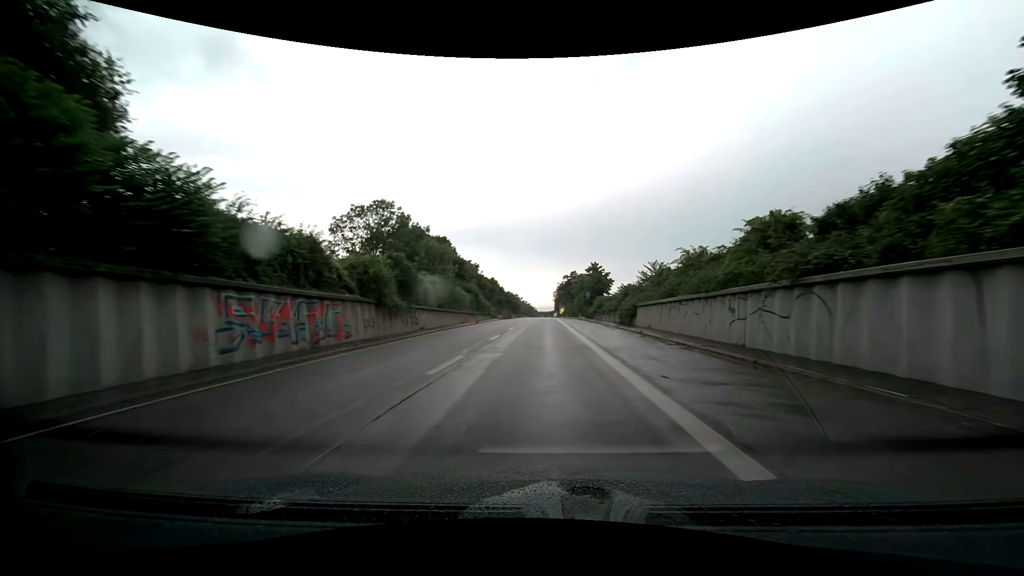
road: trunk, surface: asphalt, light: Day
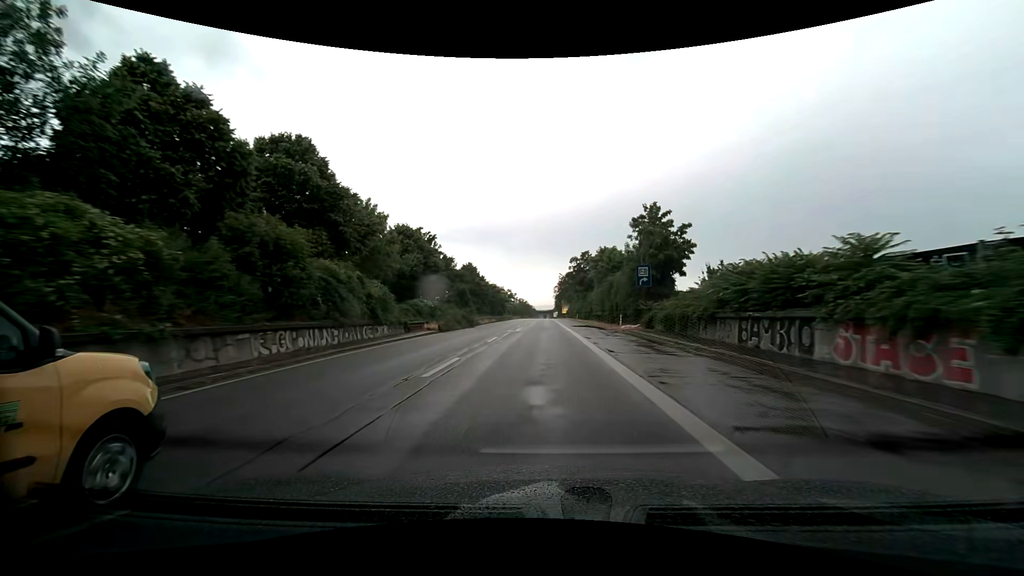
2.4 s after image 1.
(+0.1, +46.4) m; 0°
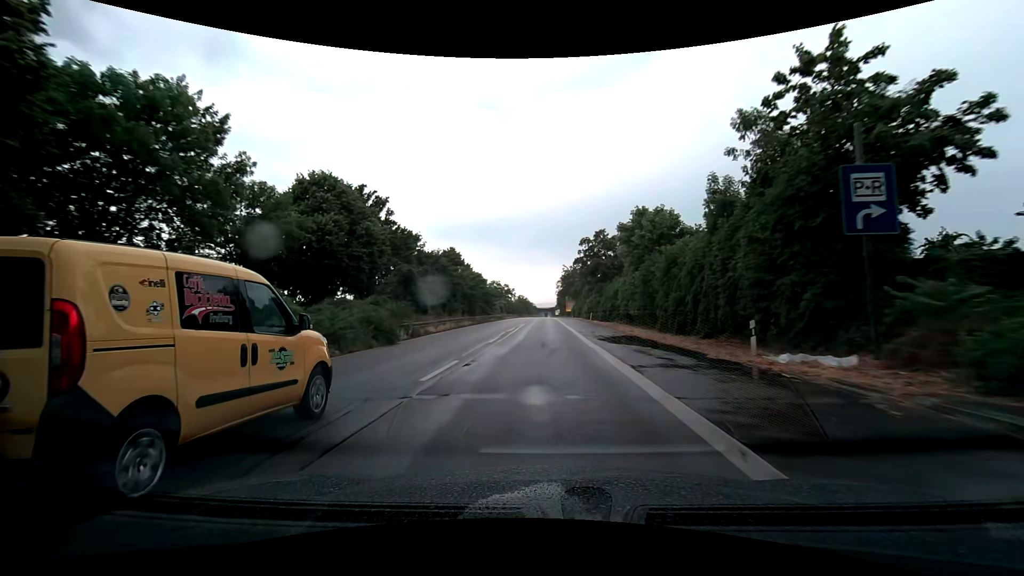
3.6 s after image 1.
(+0.1, +23.5) m; 0°
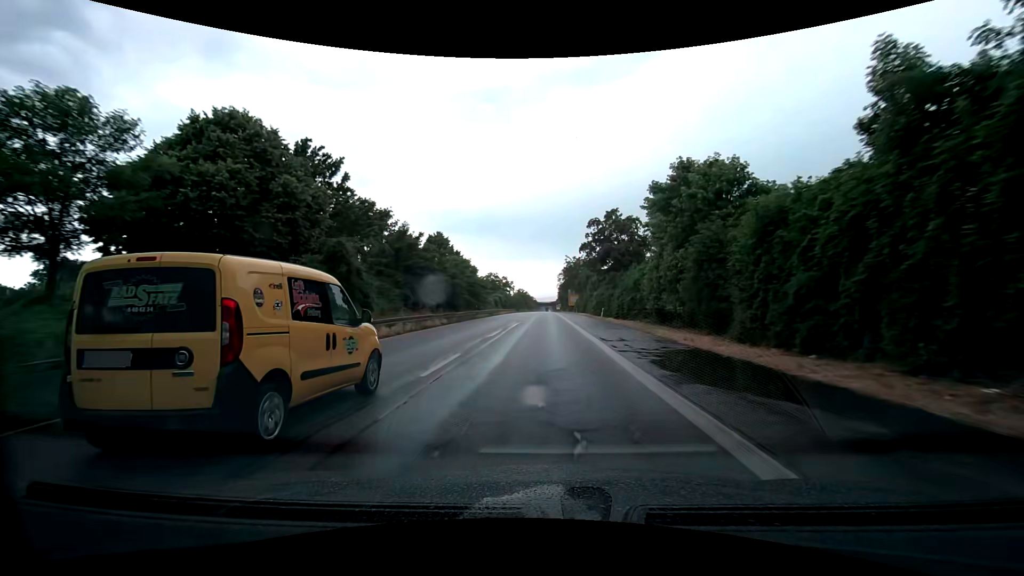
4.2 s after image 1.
(0.0, +11.8) m; 0°
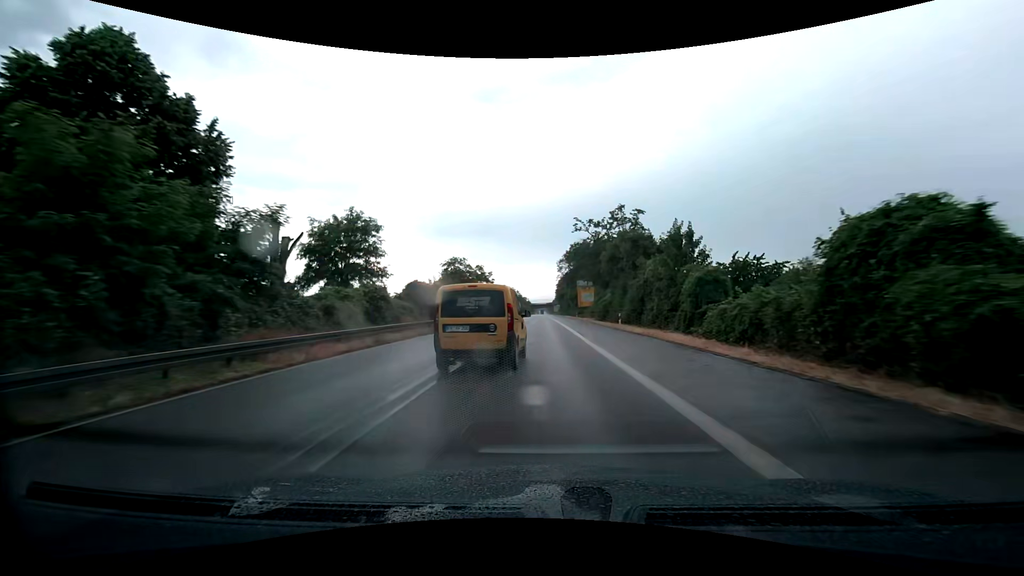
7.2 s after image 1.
(+0.2, +59.3) m; +1°
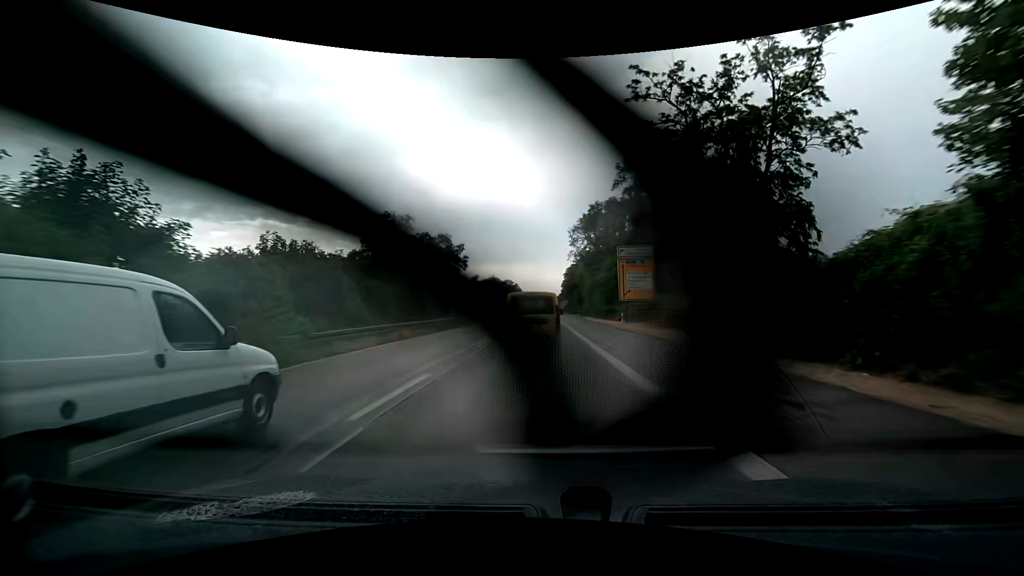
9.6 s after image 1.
(0.0, +47.3) m; 0°
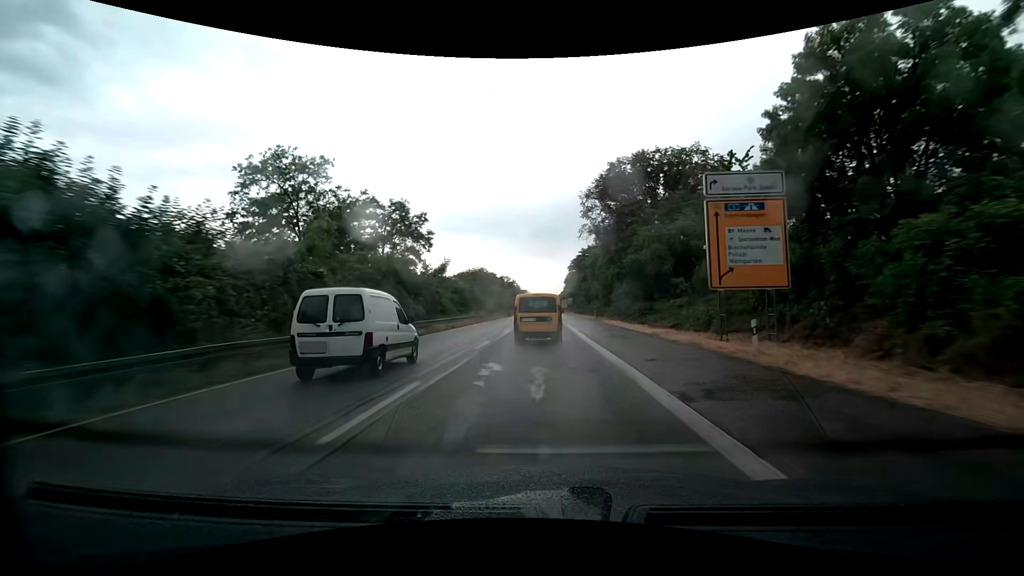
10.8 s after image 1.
(0.0, +24.0) m; 0°
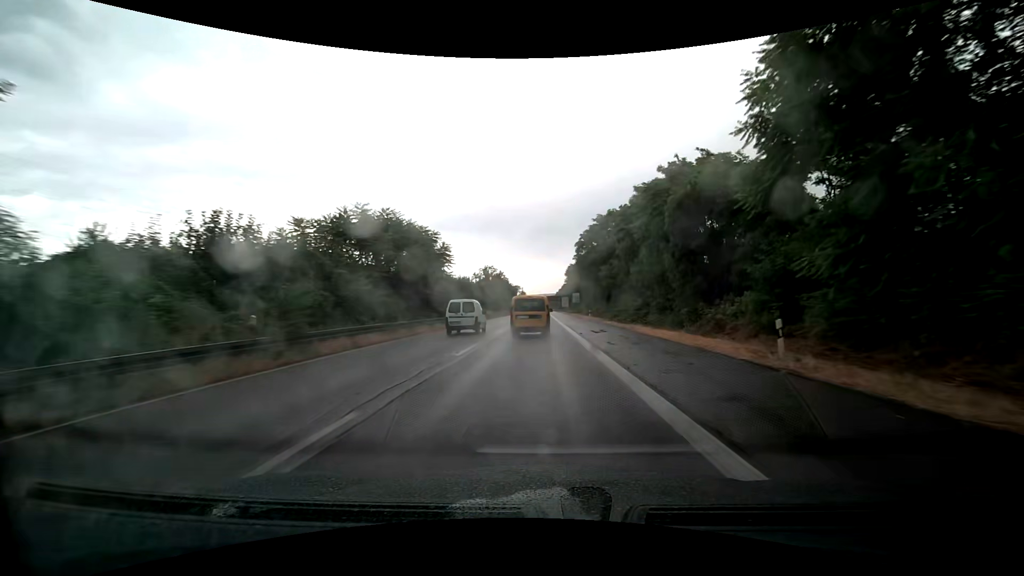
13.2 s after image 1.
(0.0, +48.5) m; 0°
(0, +10) (0, +20) (0, +30) (0, +40) (0, +50) (0, +60) (0, +70) (0, +80) (0, +90) (0, +100) m
